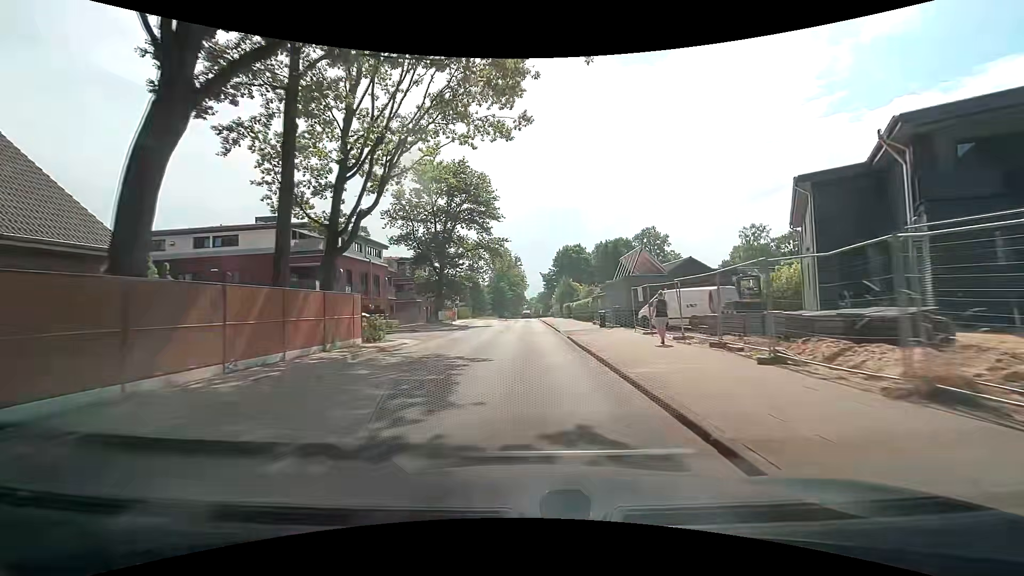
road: tertiary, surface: asphalt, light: Day
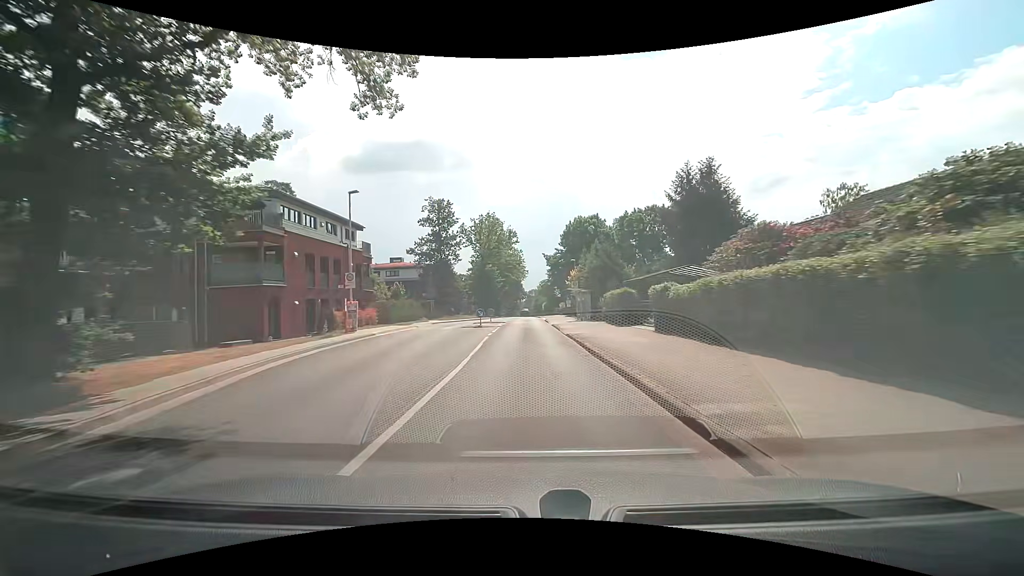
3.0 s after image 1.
(+0.4, +38.2) m; +1°
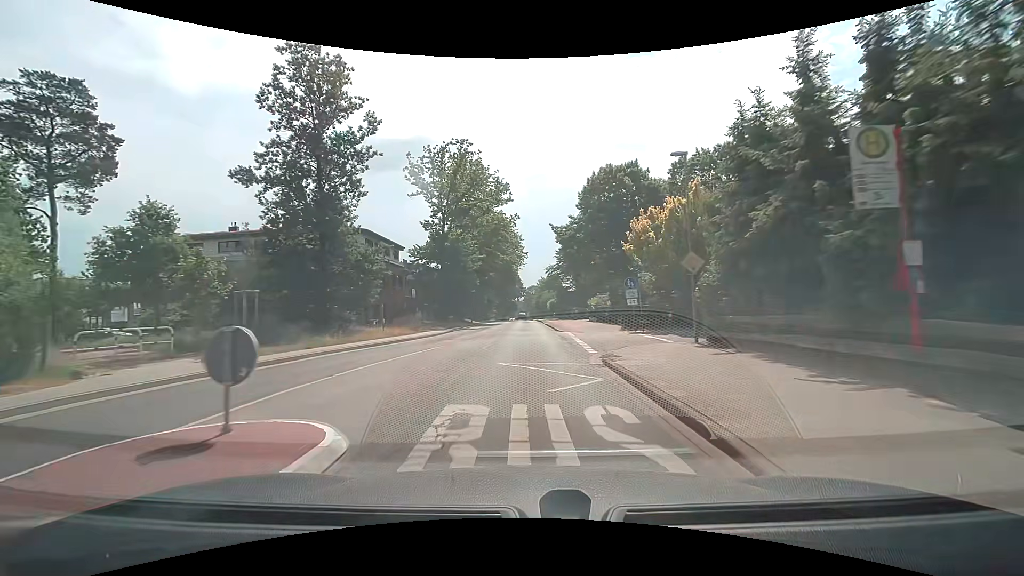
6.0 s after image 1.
(0.0, +38.3) m; 0°
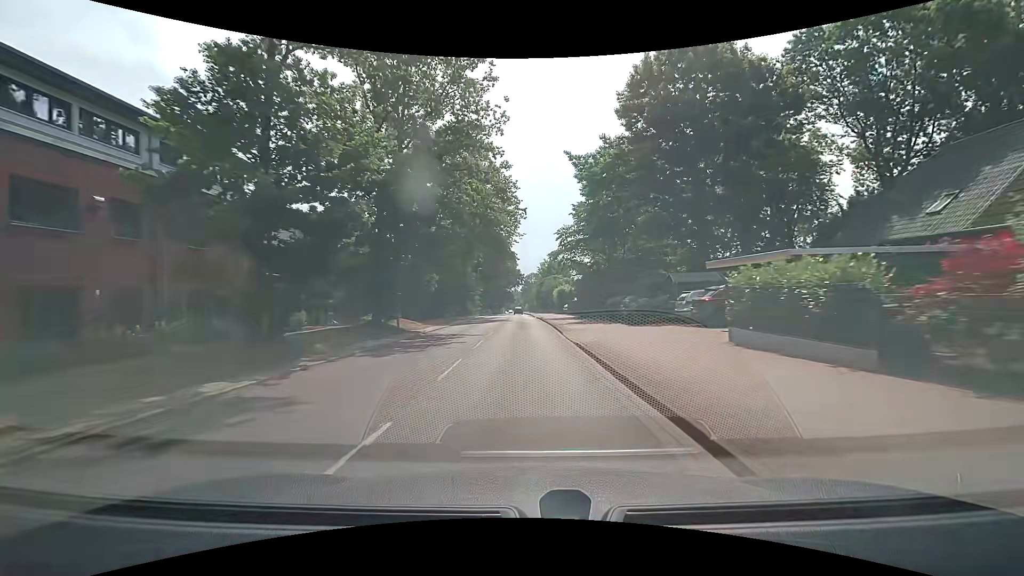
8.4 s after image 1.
(-0.1, +30.7) m; 0°
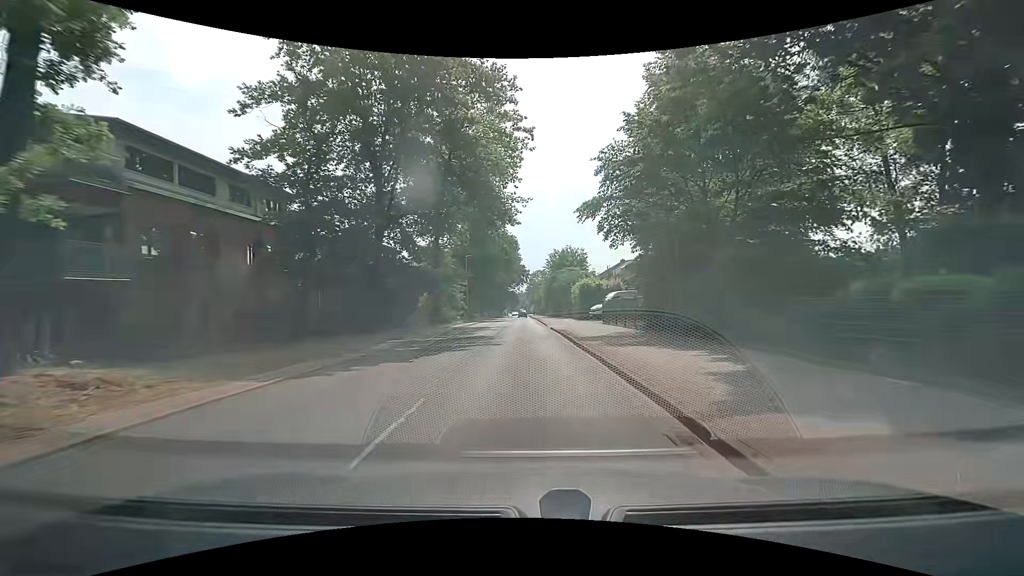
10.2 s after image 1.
(-0.3, +23.1) m; -1°
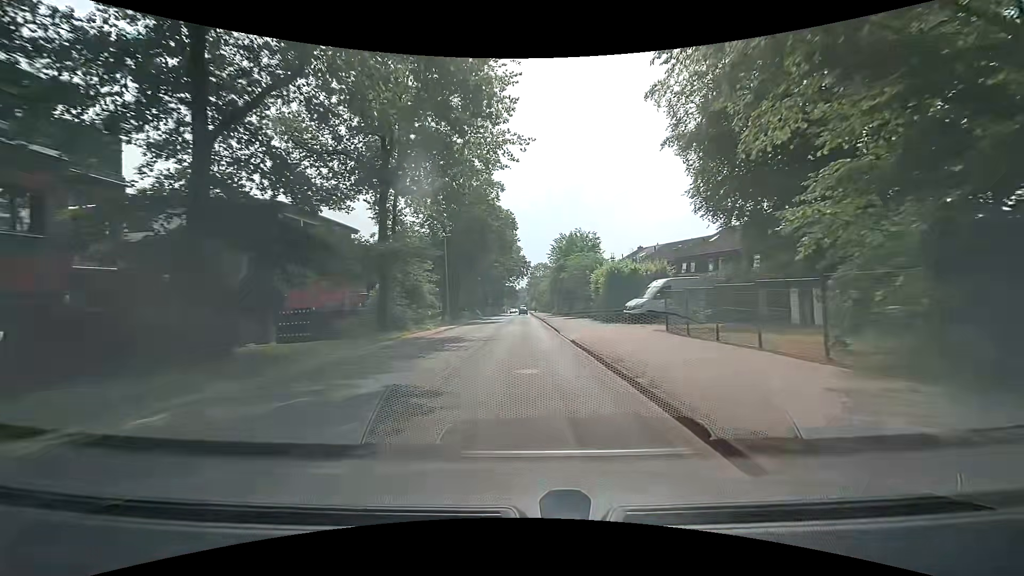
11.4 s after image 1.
(0.0, +15.4) m; 0°
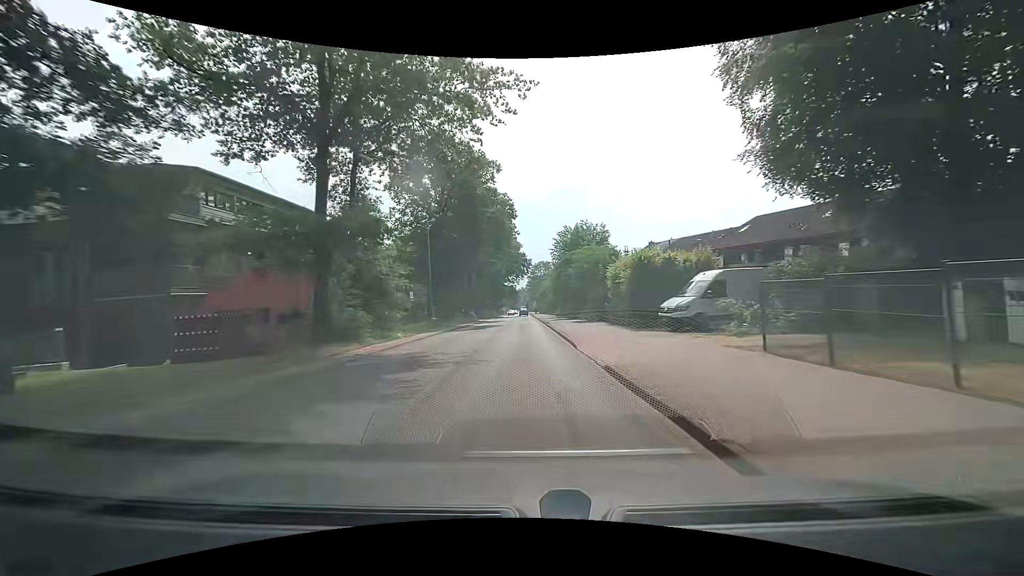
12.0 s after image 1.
(-0.1, +7.7) m; 0°
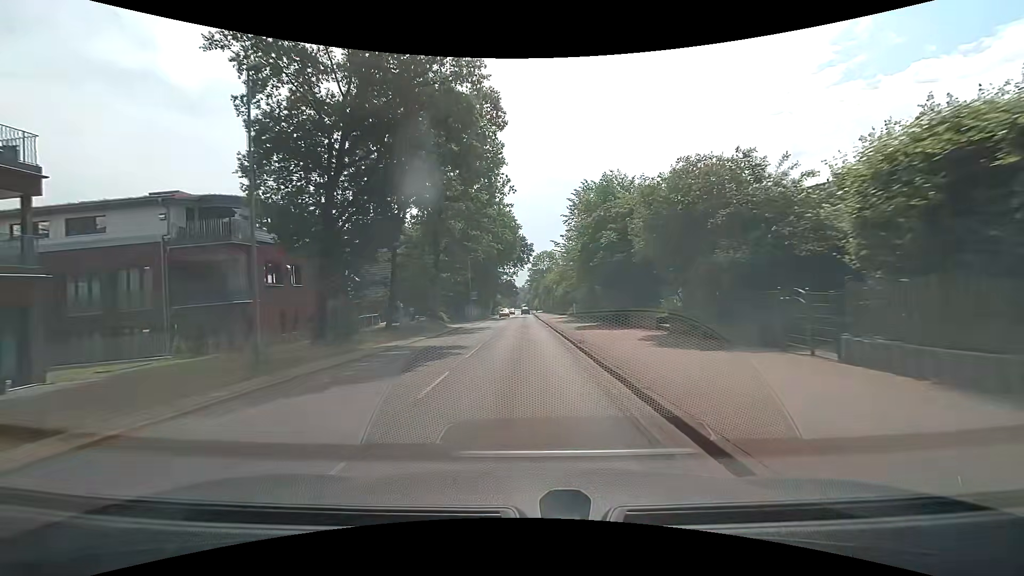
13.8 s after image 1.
(-0.2, +23.2) m; -1°
(0, +10) (0, +20) (0, +30) (0, +40) (+1, +50) (+1, +60) (+1, +70) (+1, +80) (+1, +90) (+1, +100) m
